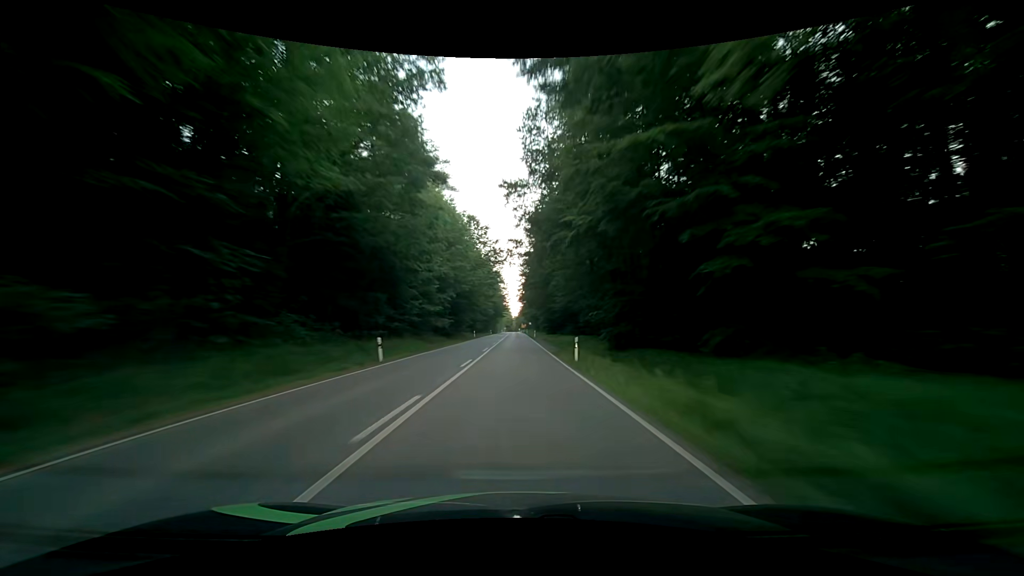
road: secondary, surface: asphalt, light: Day
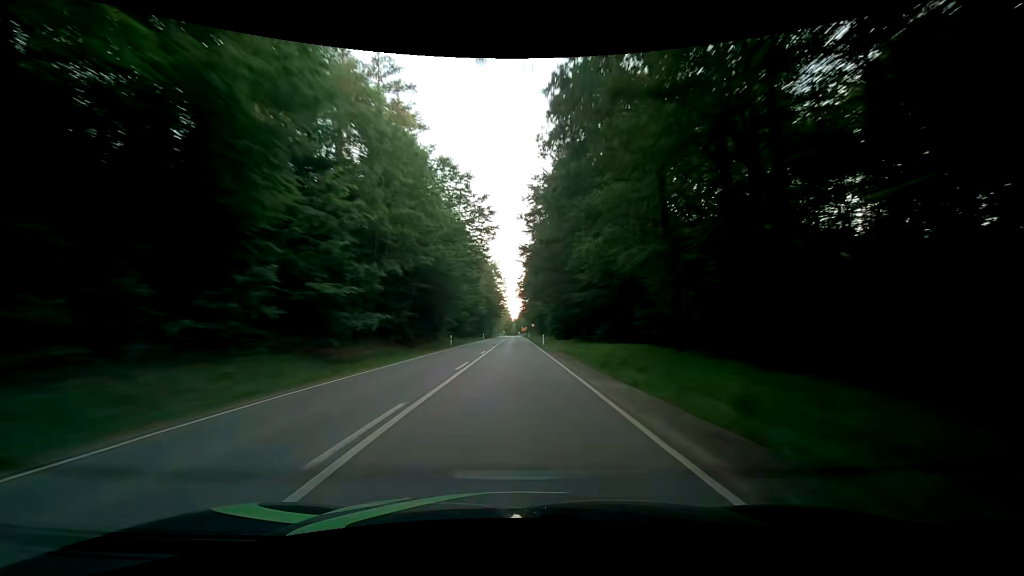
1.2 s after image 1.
(0.0, +24.9) m; 0°
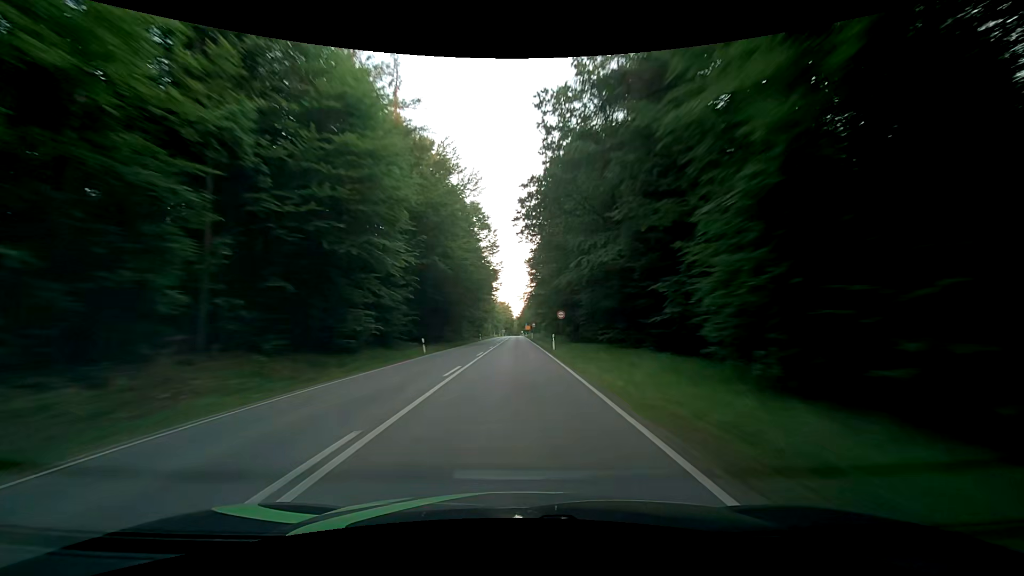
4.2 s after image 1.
(+0.1, +62.4) m; 0°
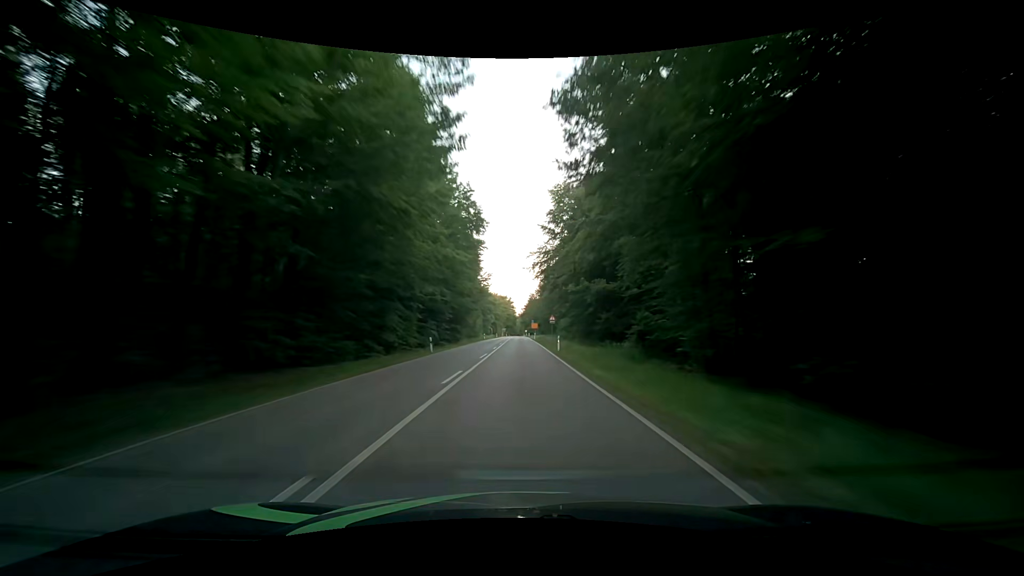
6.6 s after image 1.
(-0.3, +49.9) m; 0°
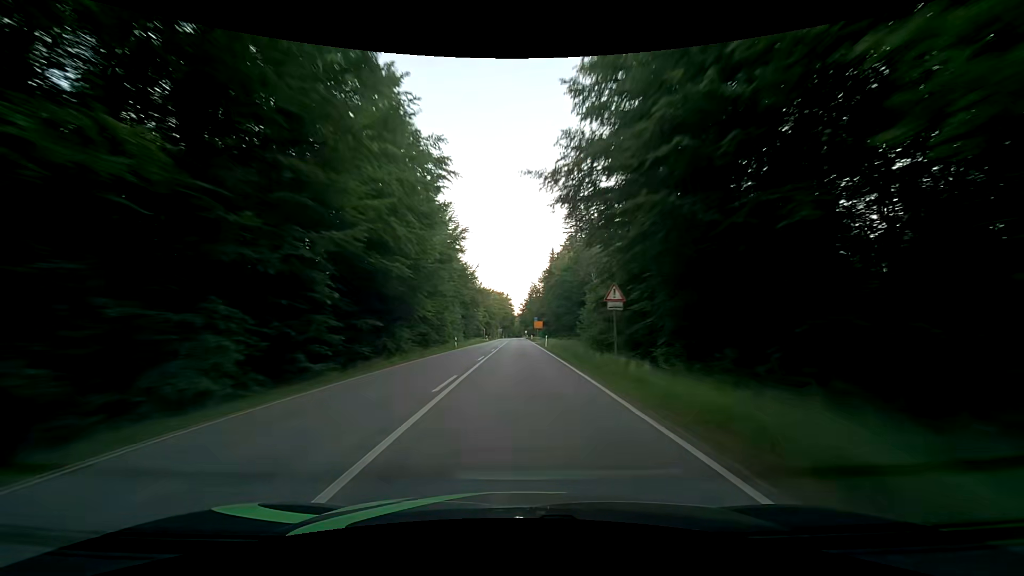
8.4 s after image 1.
(0.0, +37.6) m; 0°
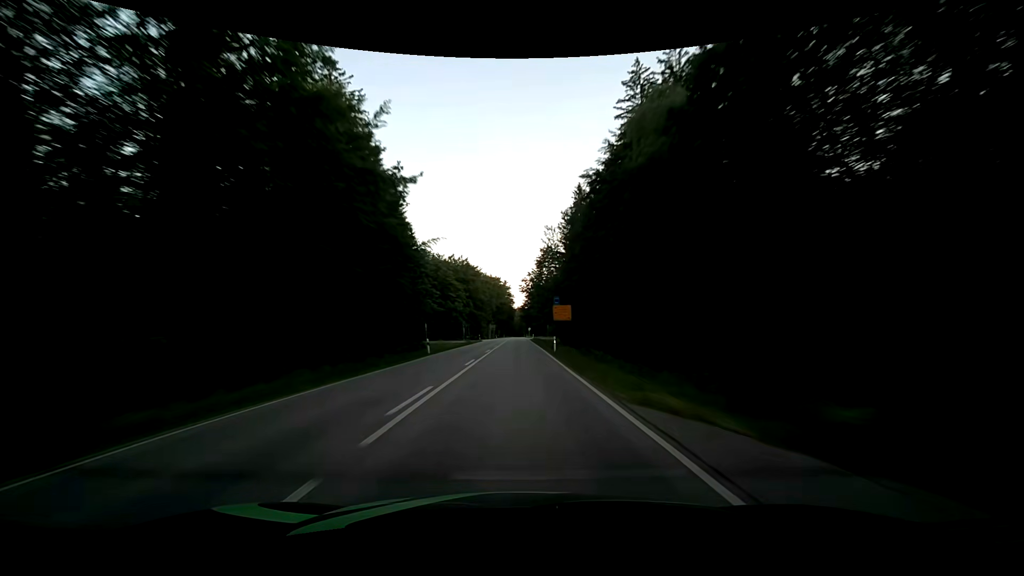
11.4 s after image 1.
(-0.2, +62.7) m; 0°
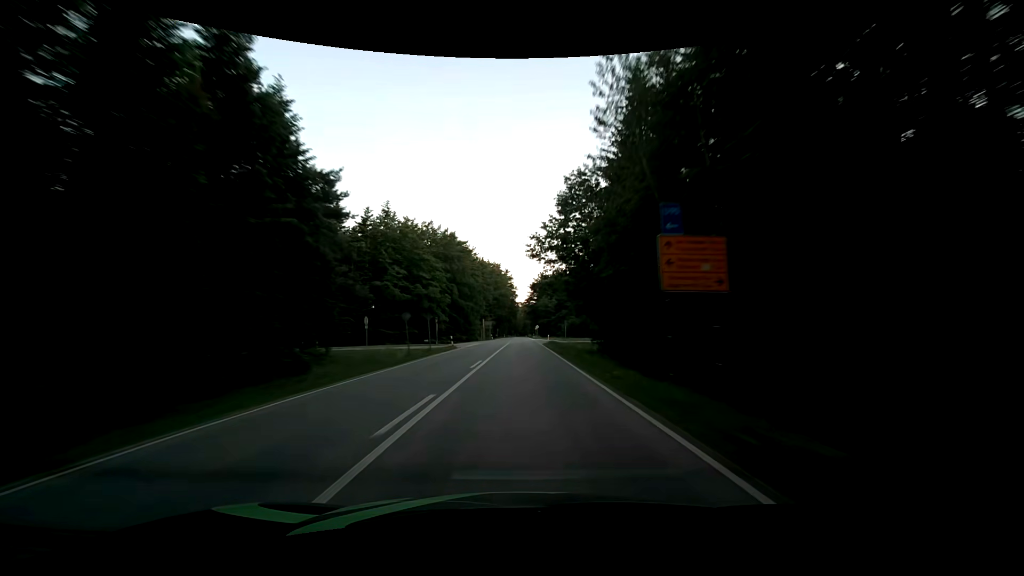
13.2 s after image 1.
(-0.4, +37.7) m; -1°
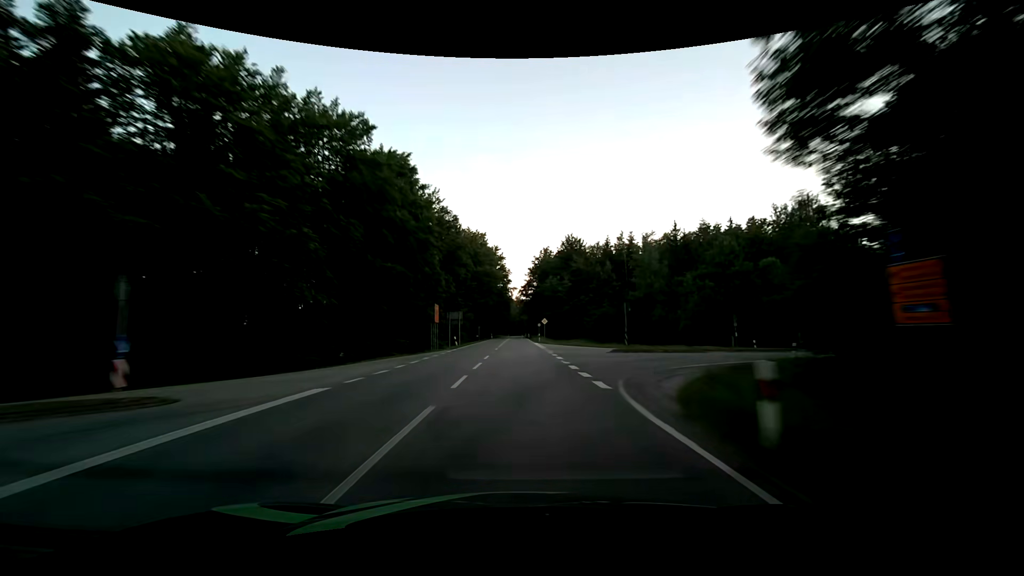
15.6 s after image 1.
(+0.3, +50.2) m; 0°
(0, +10) (0, +20) (0, +30) (0, +40) (0, +50) (0, +60) (0, +70) (0, +80) (0, +90) (0, +100) m
